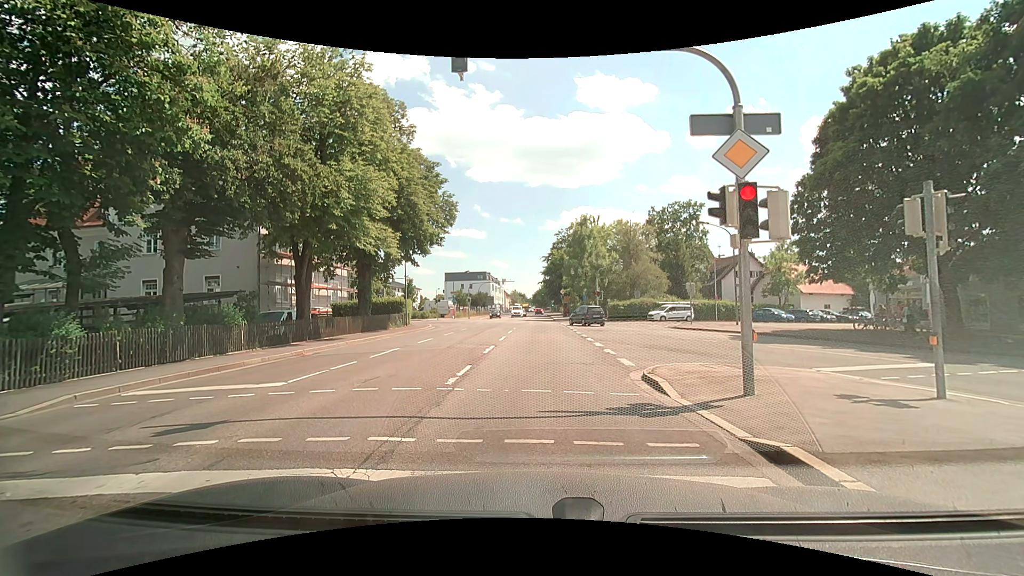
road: secondary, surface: asphalt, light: Day
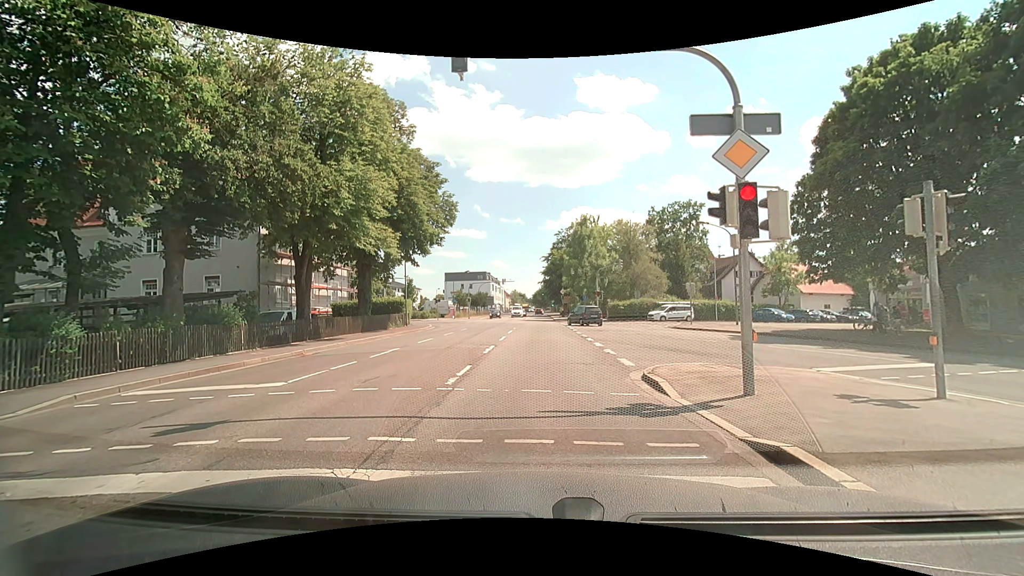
(0.0, 0.0) m; 0°
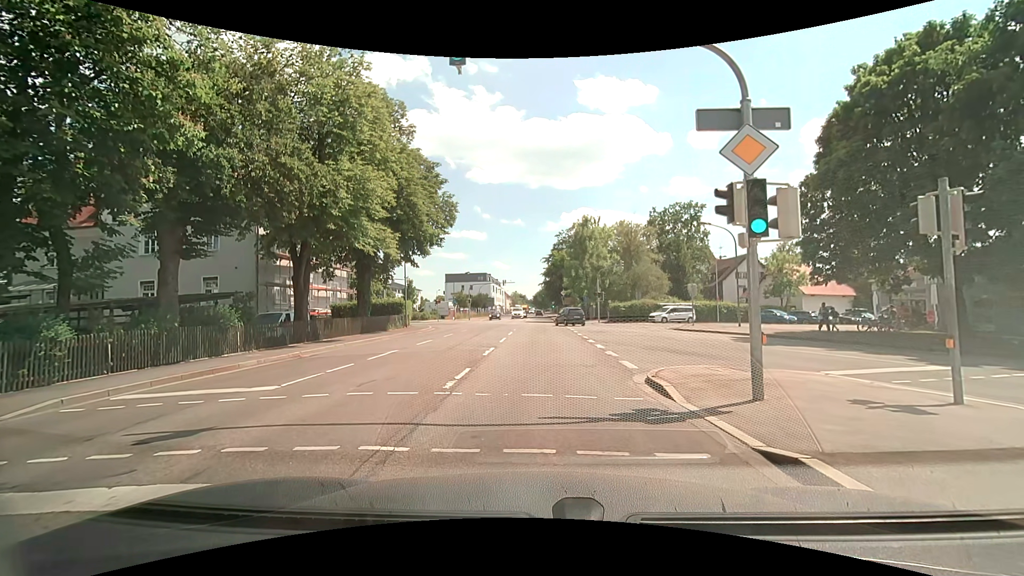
(0.0, +0.3) m; 0°
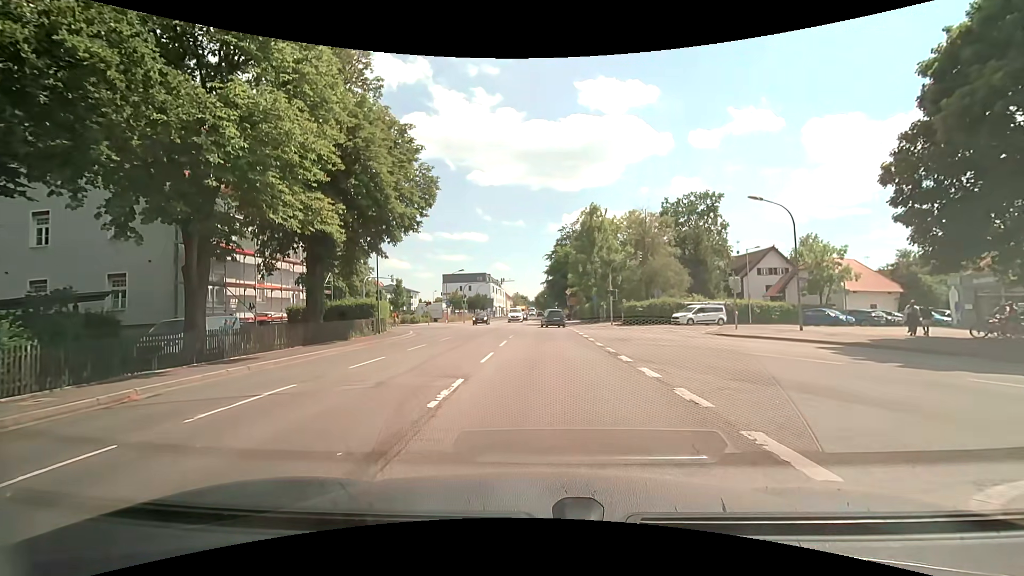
(0.0, +8.3) m; 0°
(0, +10) (0, +20) (0, +30) (0, +40) (0, +50) (0, +60) (0, +70) (0, +80) (0, +90) (0, +100) m
